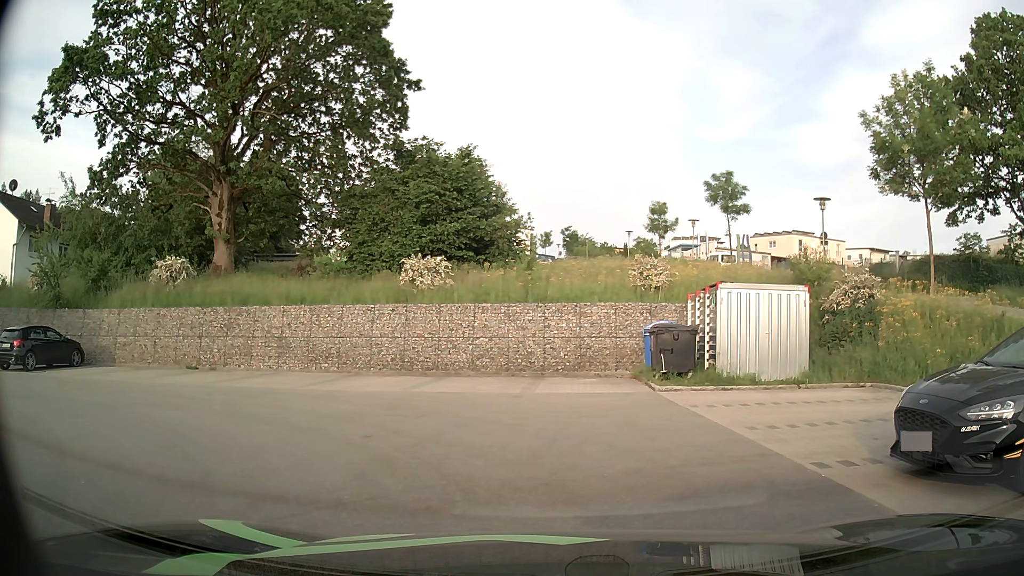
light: Day
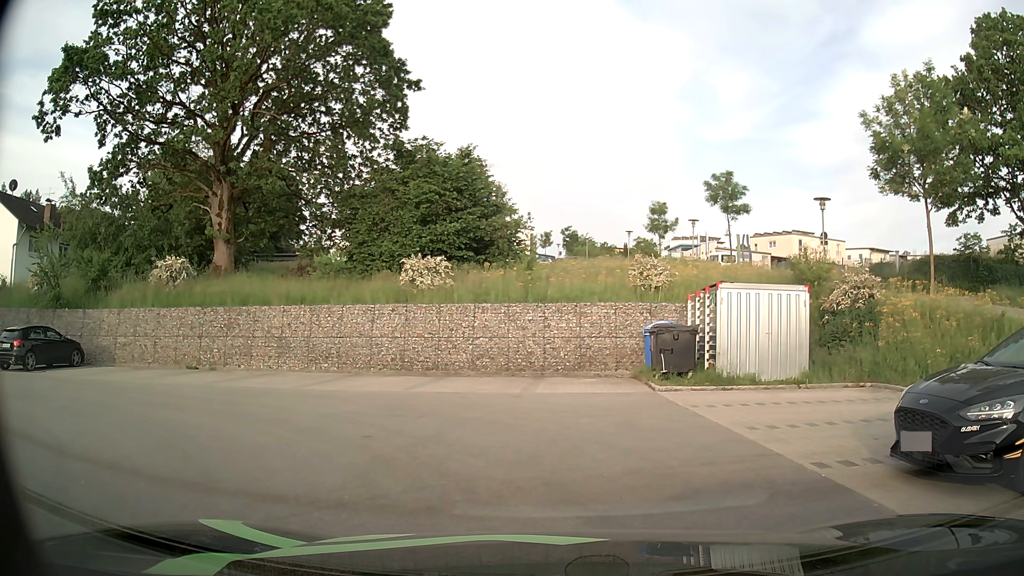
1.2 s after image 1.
(0.0, 0.0) m; 0°
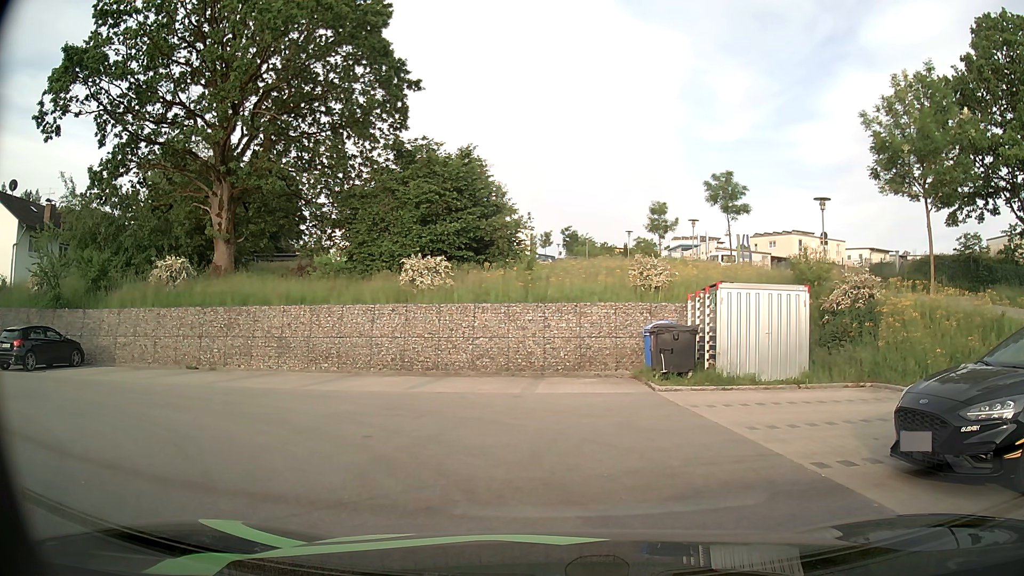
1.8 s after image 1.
(0.0, 0.0) m; 0°
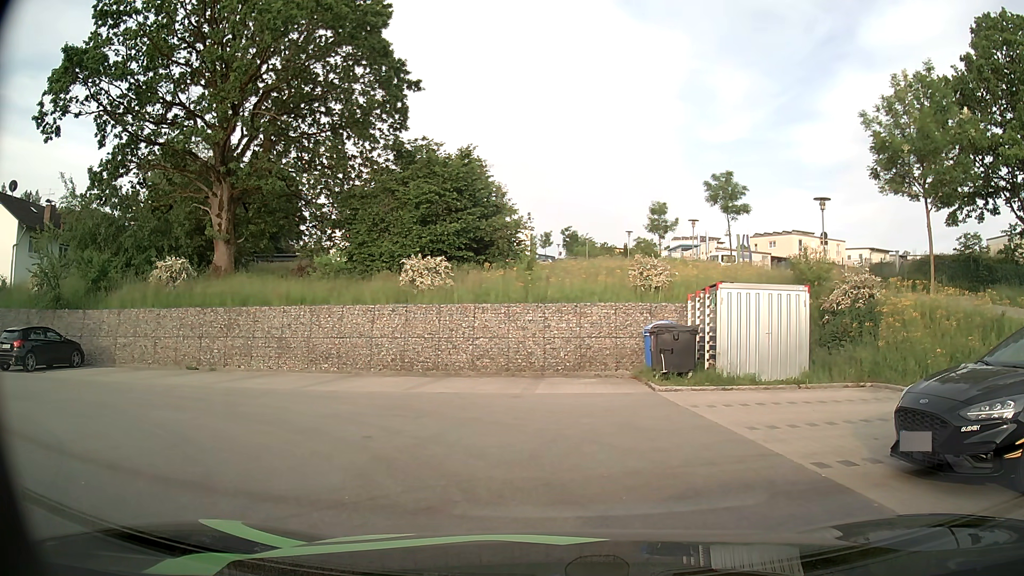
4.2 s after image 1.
(0.0, 0.0) m; 0°
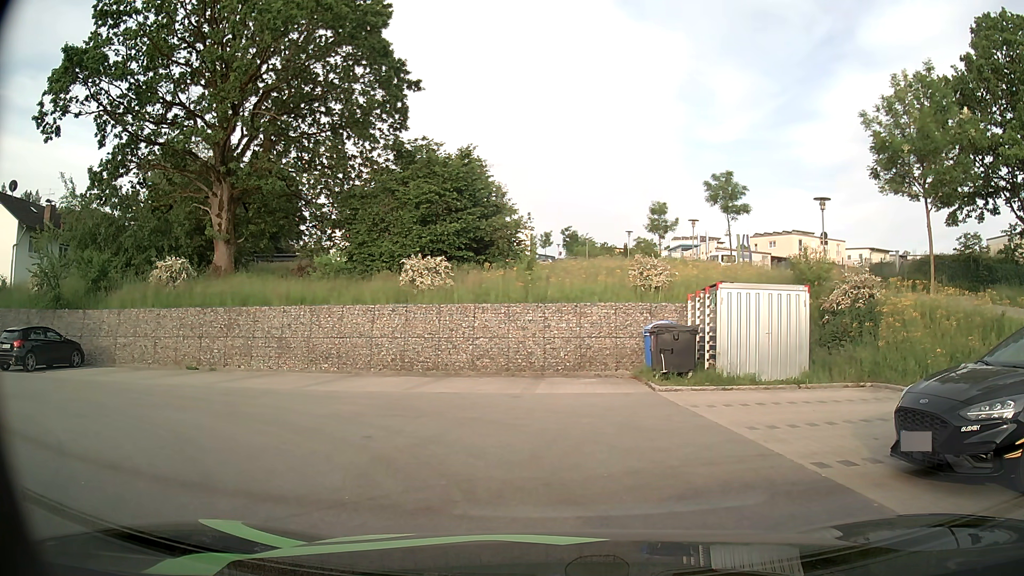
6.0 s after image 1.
(0.0, 0.0) m; 0°
